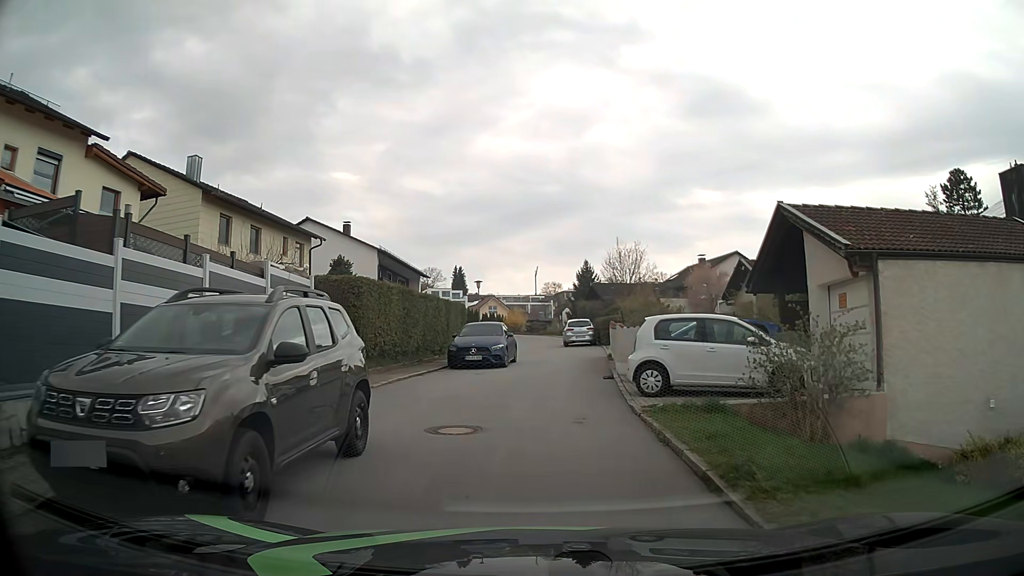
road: residential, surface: asphalt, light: Day
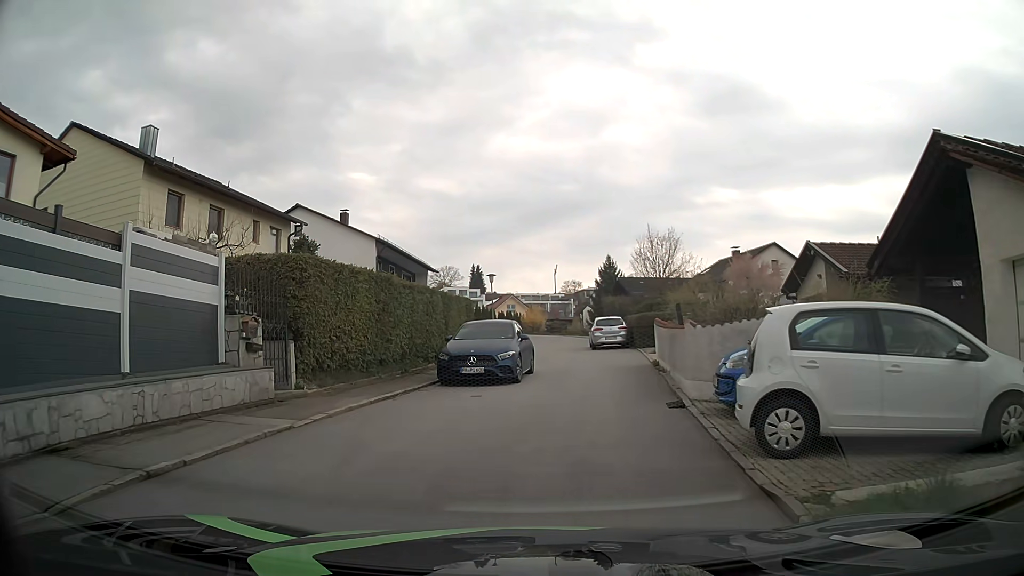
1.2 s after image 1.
(0.0, +5.8) m; -2°
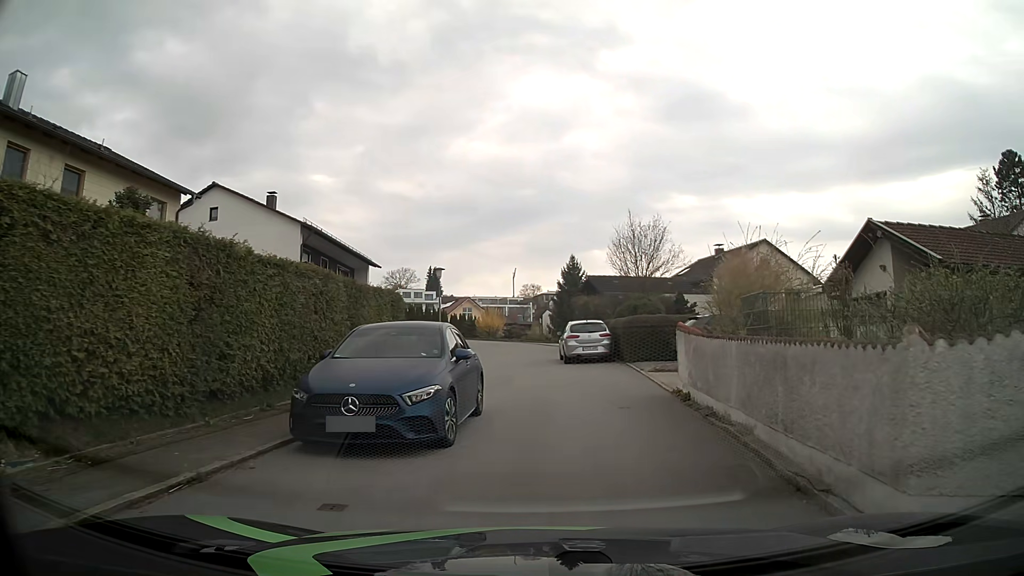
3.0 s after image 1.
(+0.1, +7.4) m; +5°
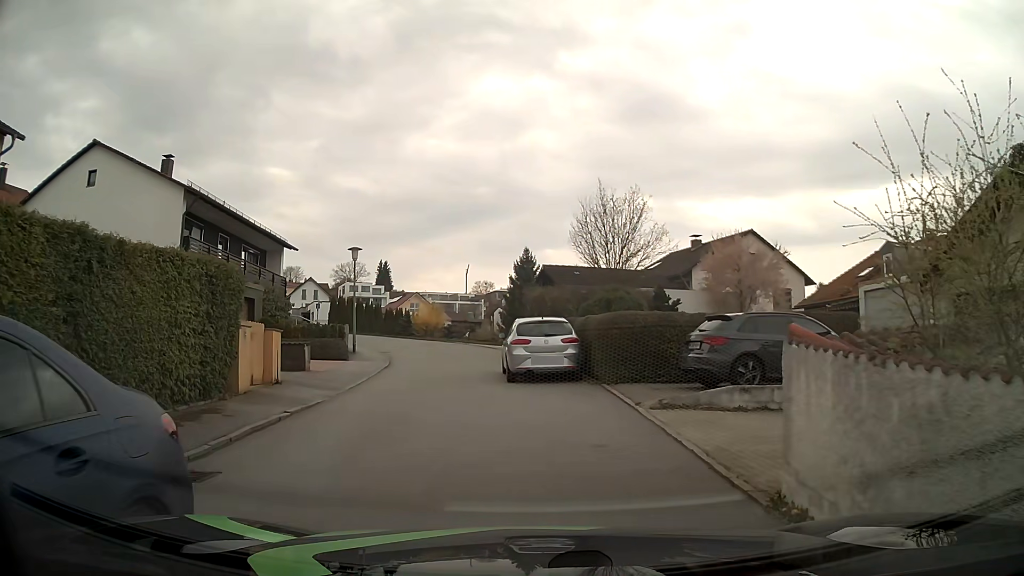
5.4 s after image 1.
(+0.4, +7.8) m; +3°
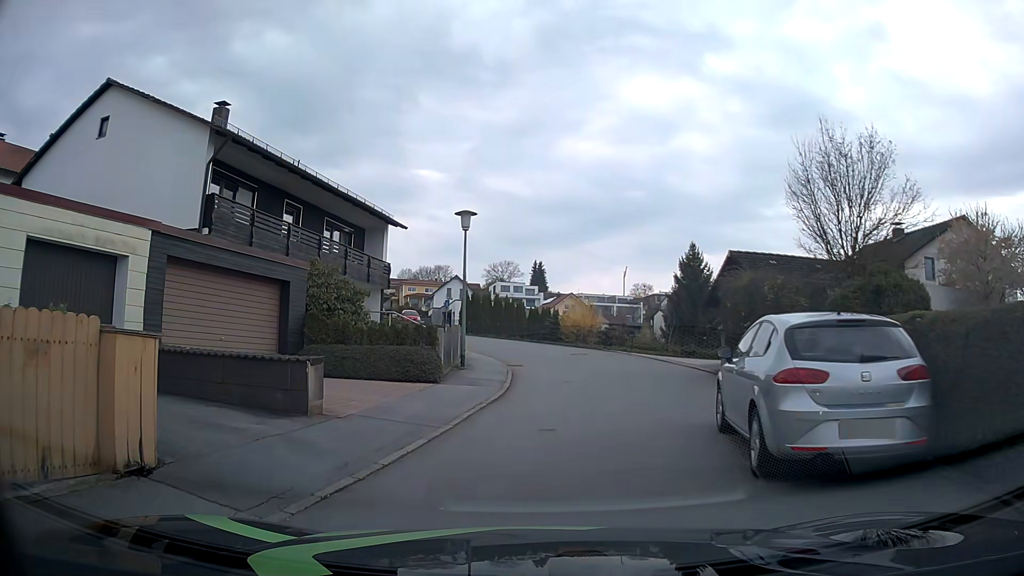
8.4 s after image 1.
(-0.7, +9.6) m; -12°
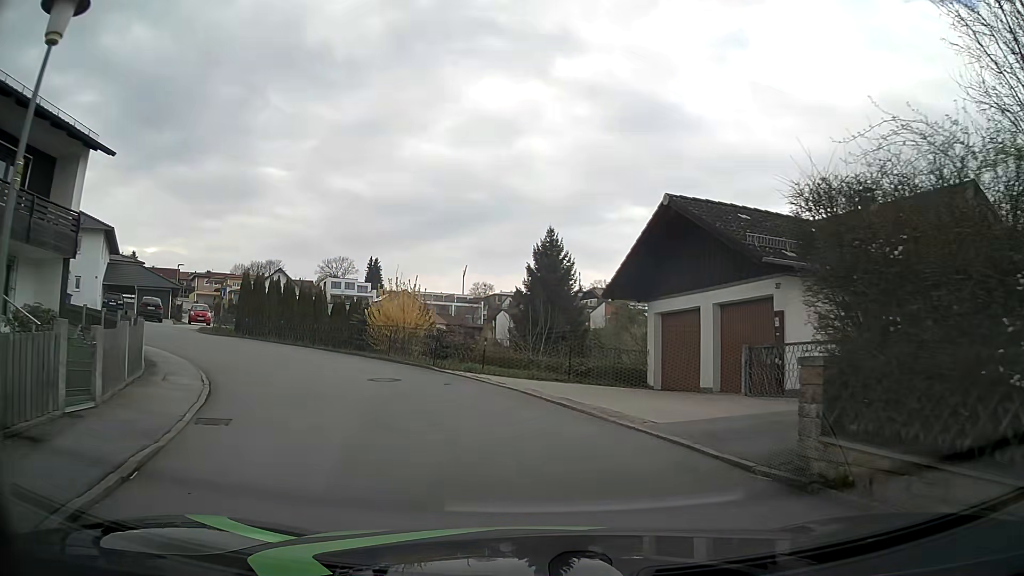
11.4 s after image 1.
(+0.9, +13.7) m; +14°
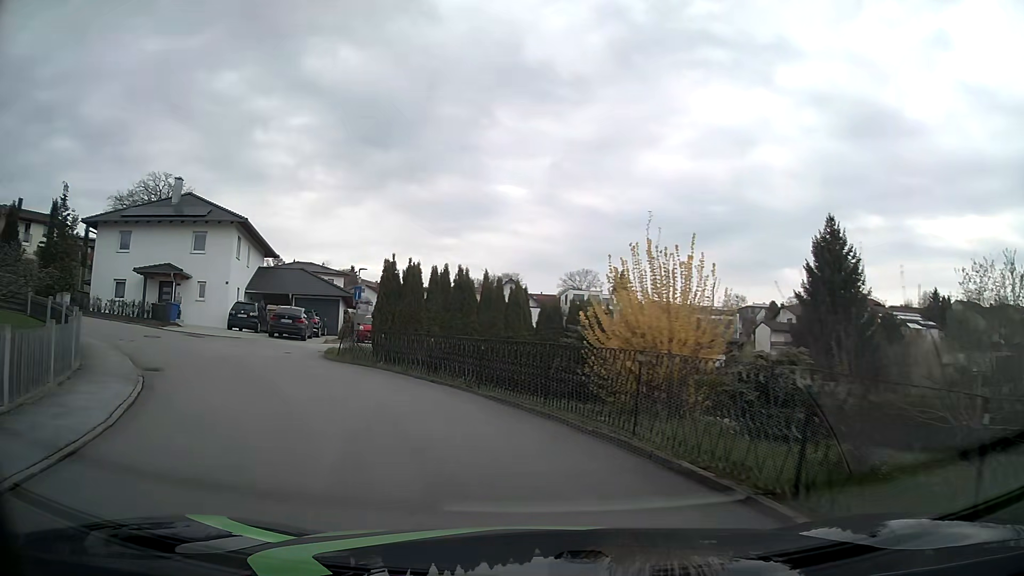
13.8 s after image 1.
(-2.3, +13.1) m; -23°
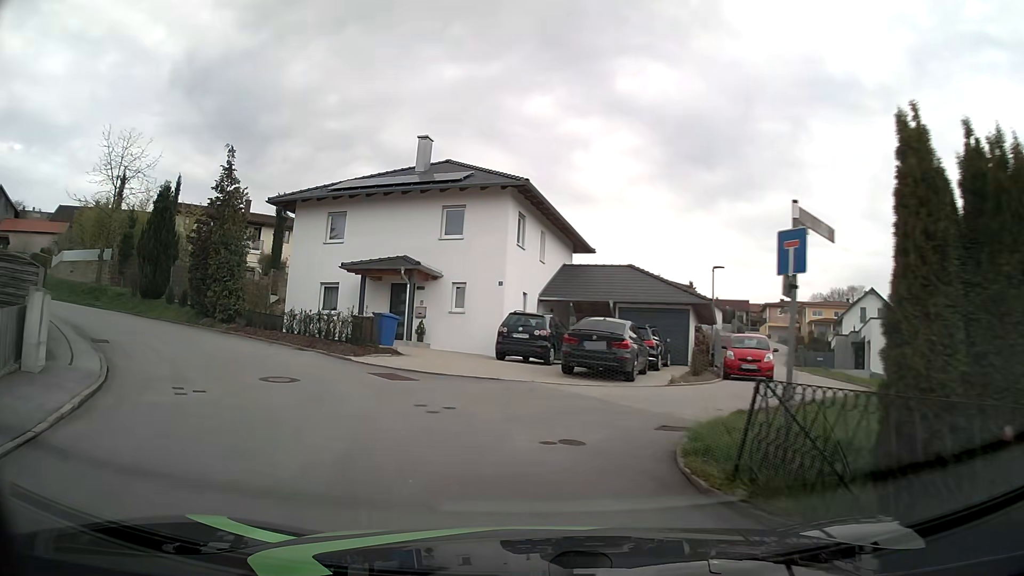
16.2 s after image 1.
(-3.7, +14.3) m; -28°
(-2, +10) (-8, +18) (-16, +23) (-26, +25) (-36, +24) (-46, +23) (-56, +20) (-65, +16) (-74, +12) (-83, +7) m
